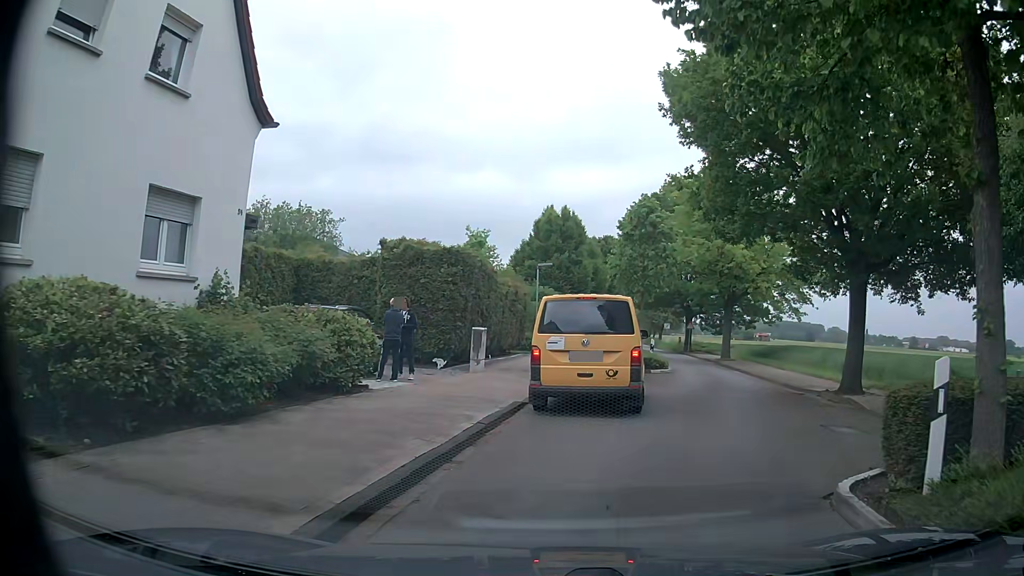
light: Day
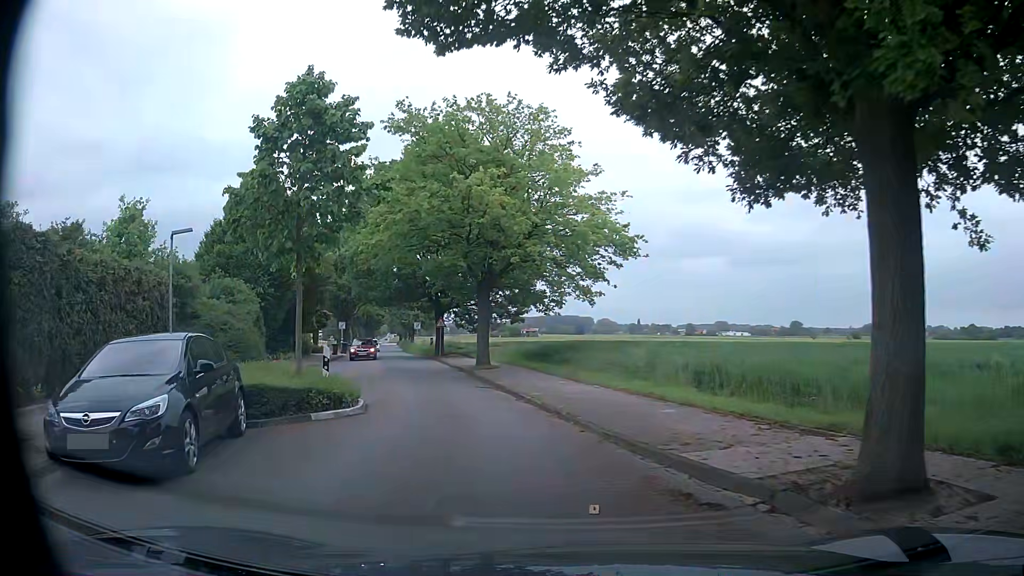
(+3.3, +12.4) m; +21°
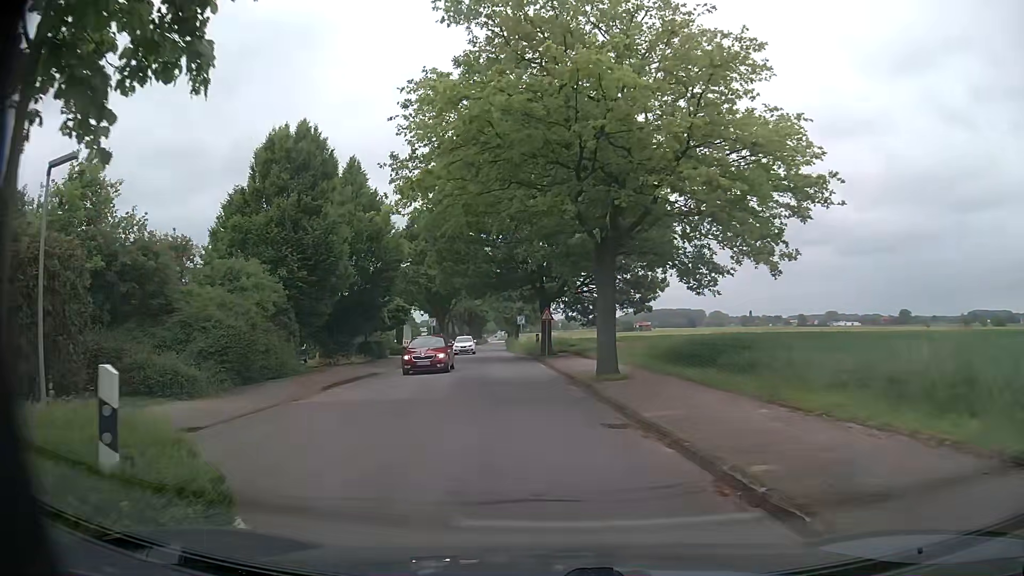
(-1.0, +9.8) m; -10°
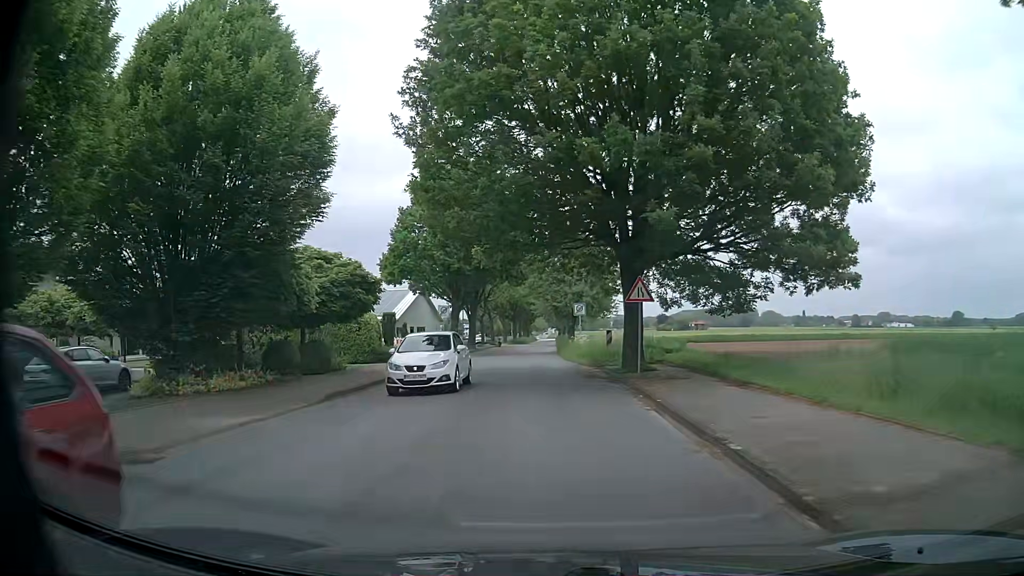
(-1.1, +20.3) m; -4°
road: unclassified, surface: asphalt
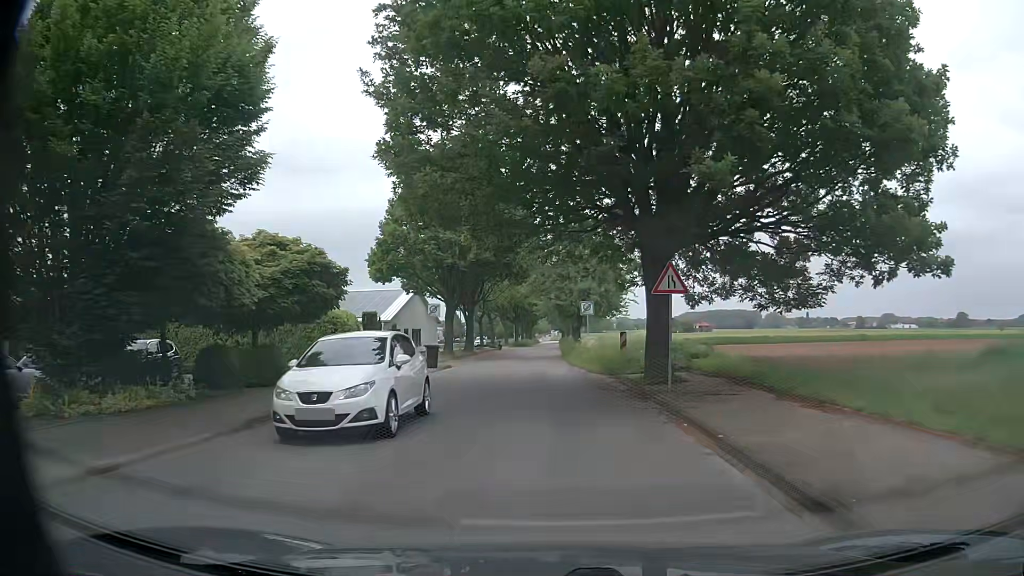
(0.0, +4.5) m; -1°
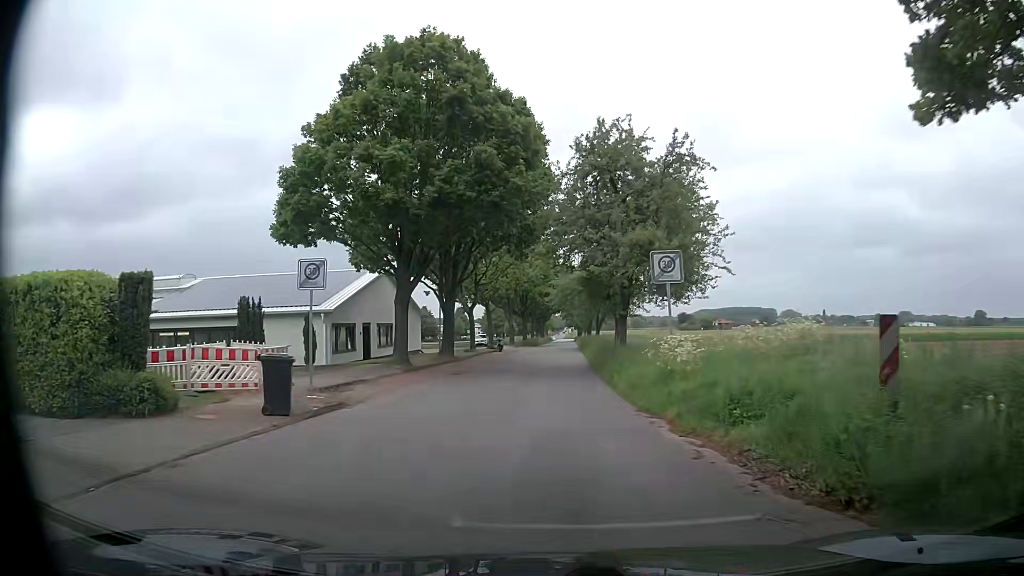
(-0.2, +19.6) m; 0°
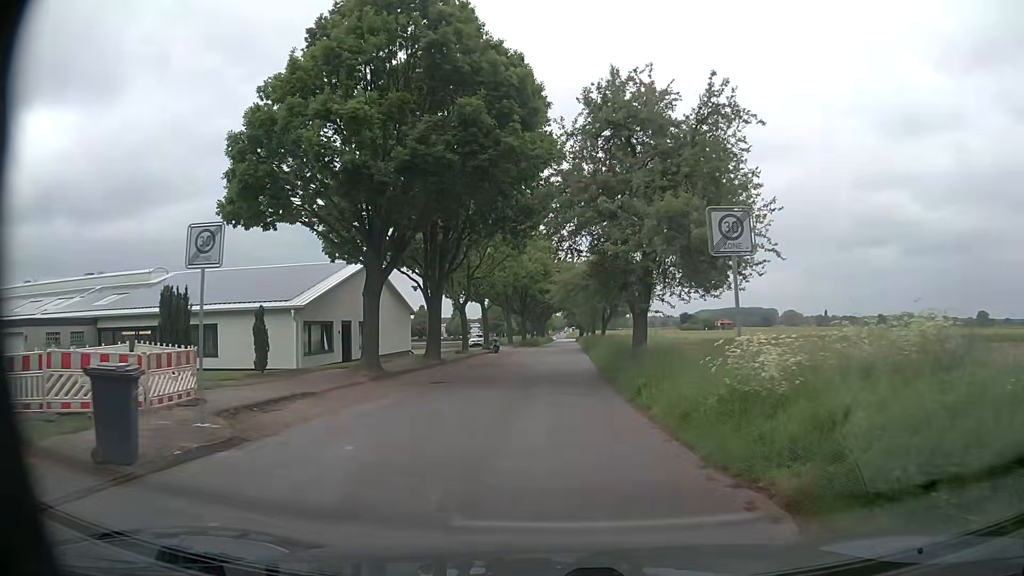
(0.0, +5.1) m; -1°
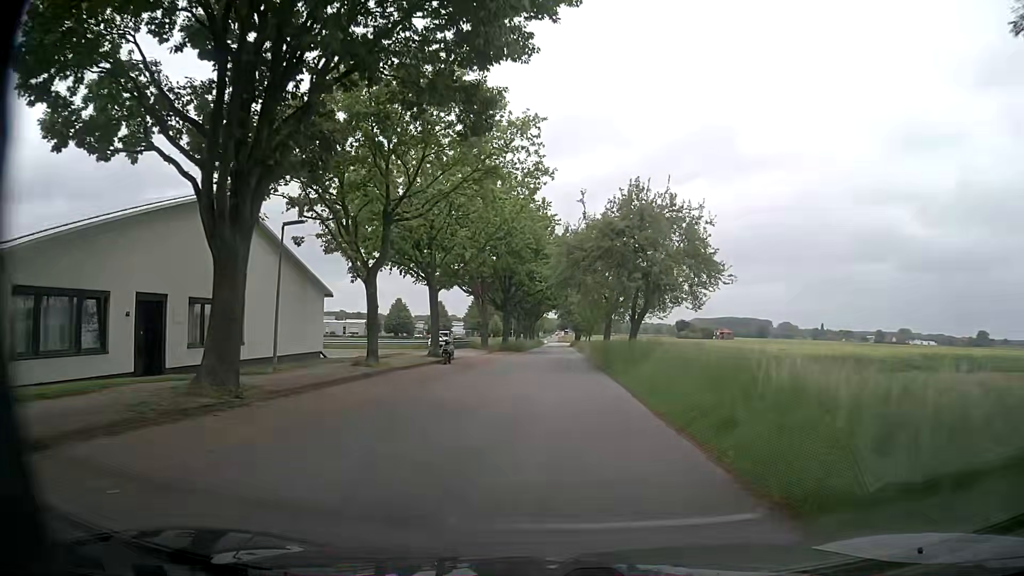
(+0.1, +22.6) m; 0°
(0, +10) (0, +20) (+1, +30) (+1, +40) (+1, +50) (+2, +60) (+2, +70) (+3, +80) (+3, +90) (+3, +100) m
